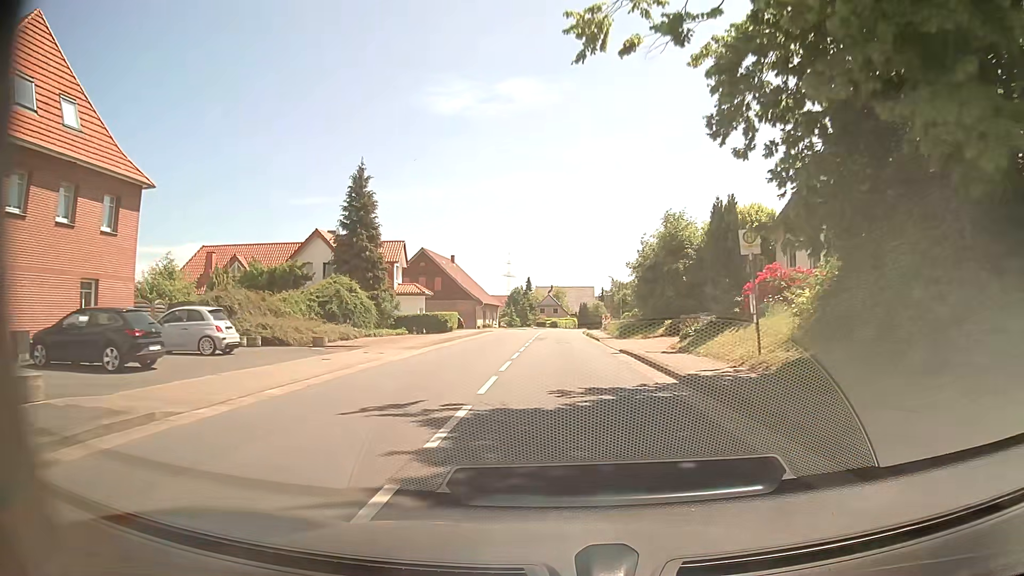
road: tertiary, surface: asphalt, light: Day
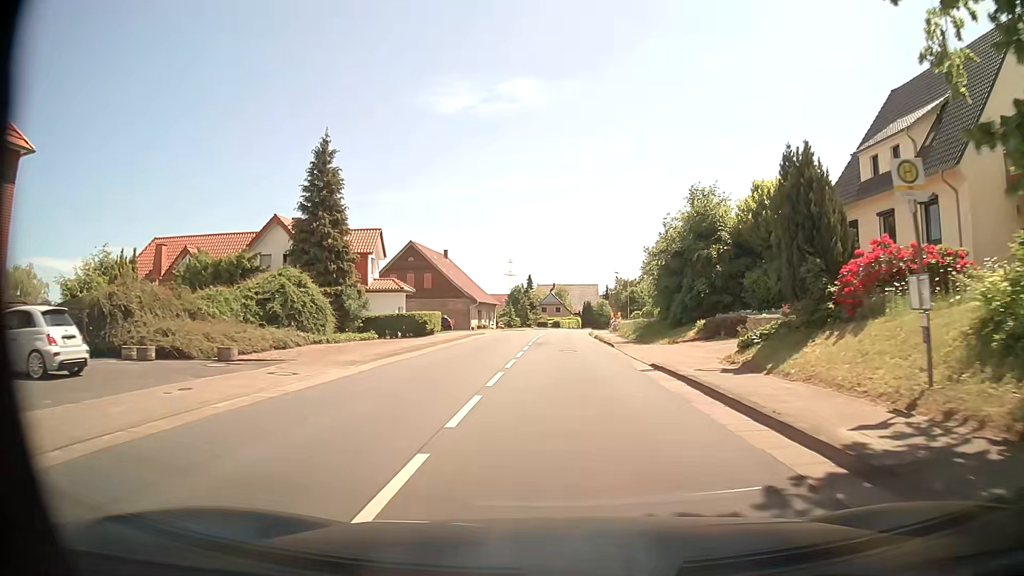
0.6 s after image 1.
(0.0, +8.0) m; -1°
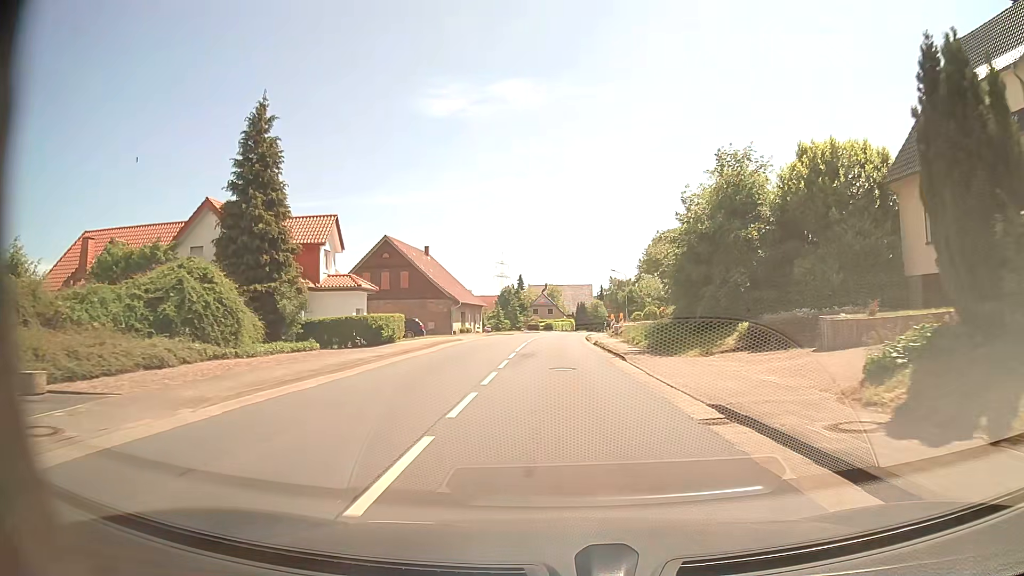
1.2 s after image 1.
(+0.1, +8.0) m; +1°
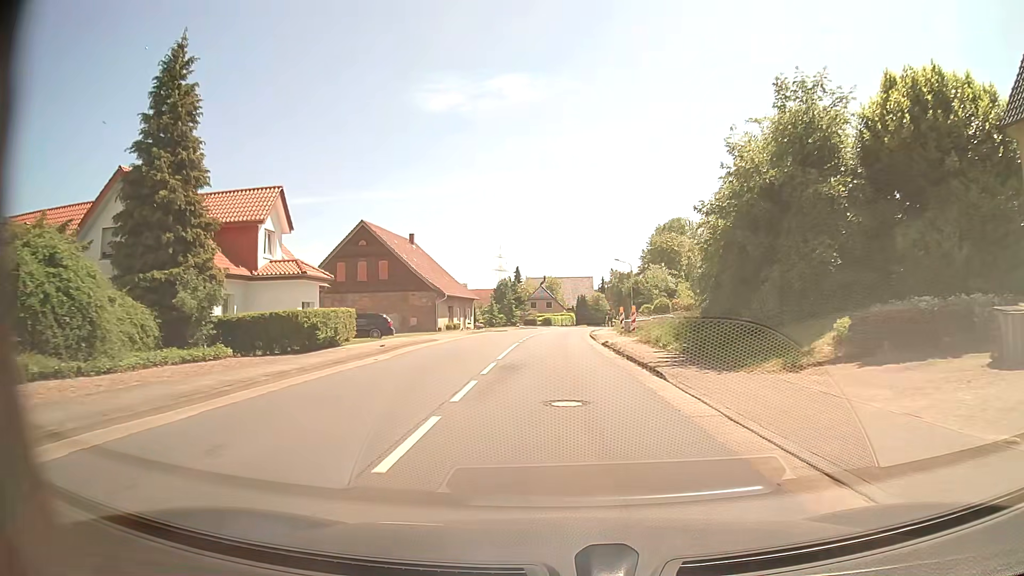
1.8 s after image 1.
(0.0, +8.0) m; 0°
